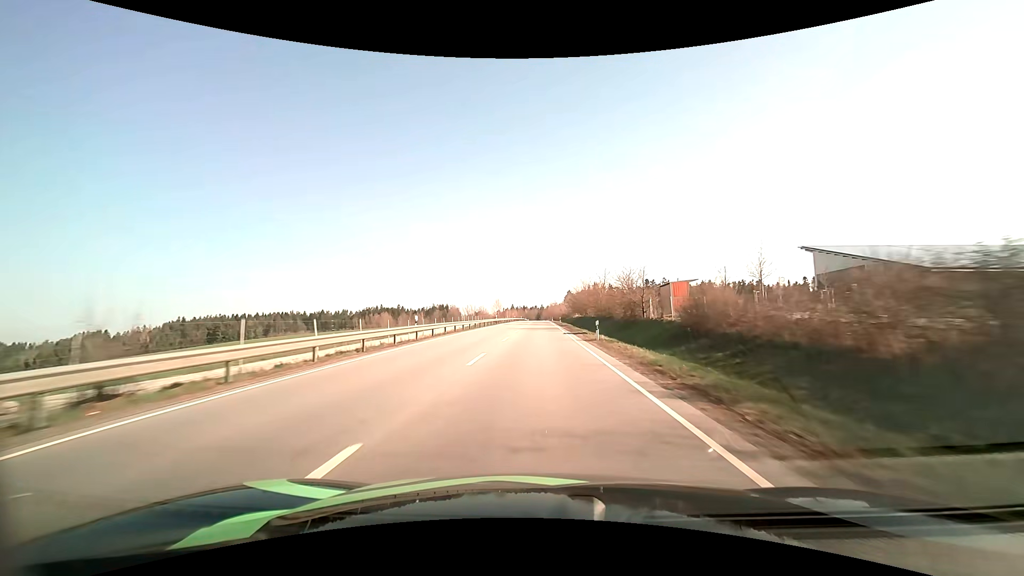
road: primary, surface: asphalt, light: Day
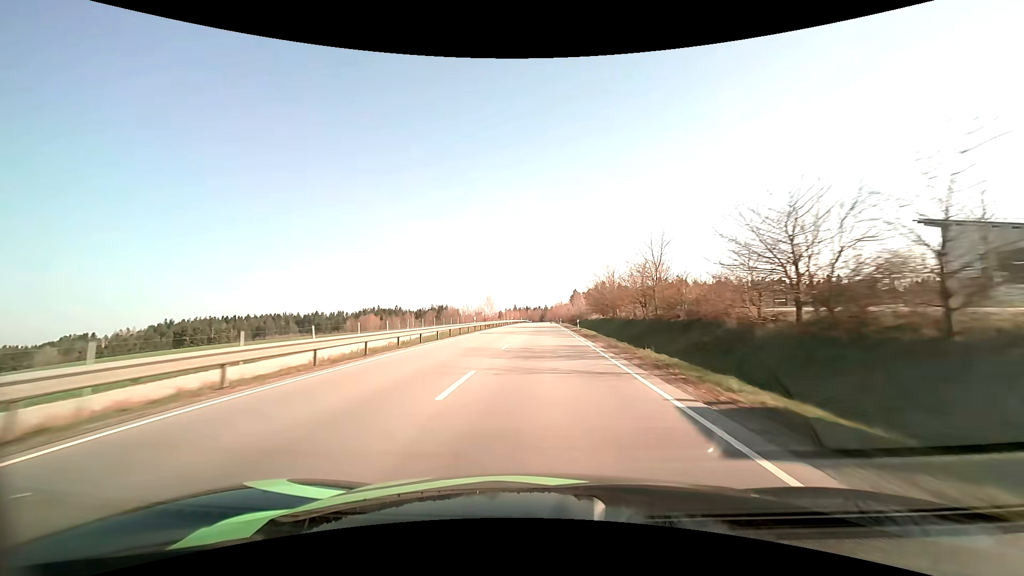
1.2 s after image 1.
(-0.2, +28.9) m; 0°
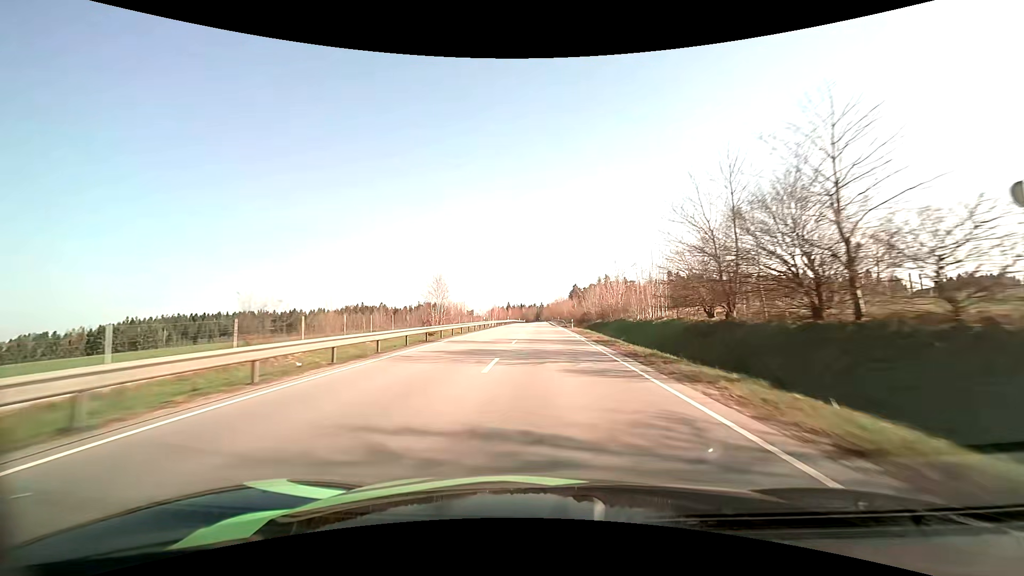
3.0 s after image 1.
(+0.1, +43.7) m; 0°
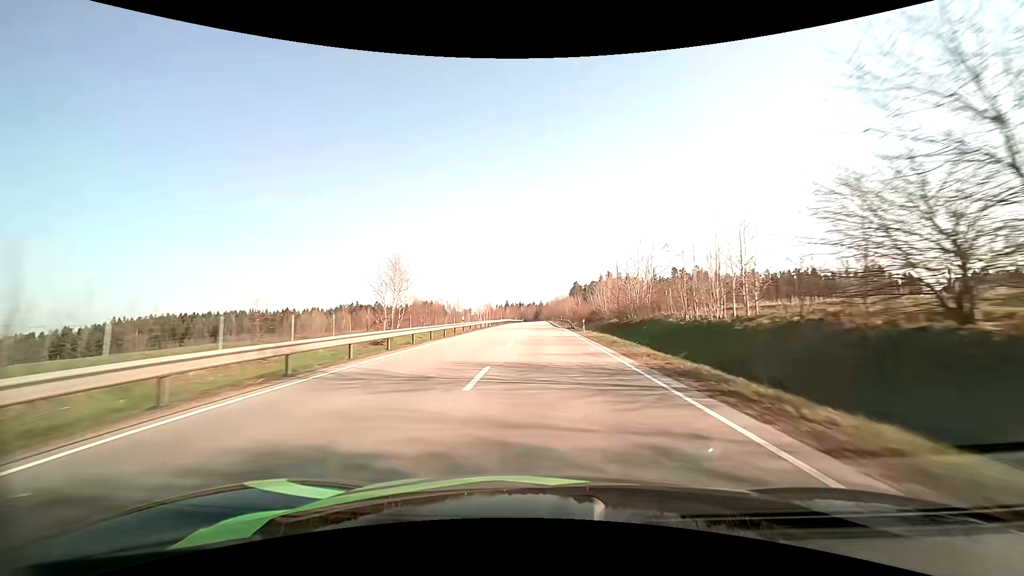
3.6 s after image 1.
(0.0, +14.7) m; 0°
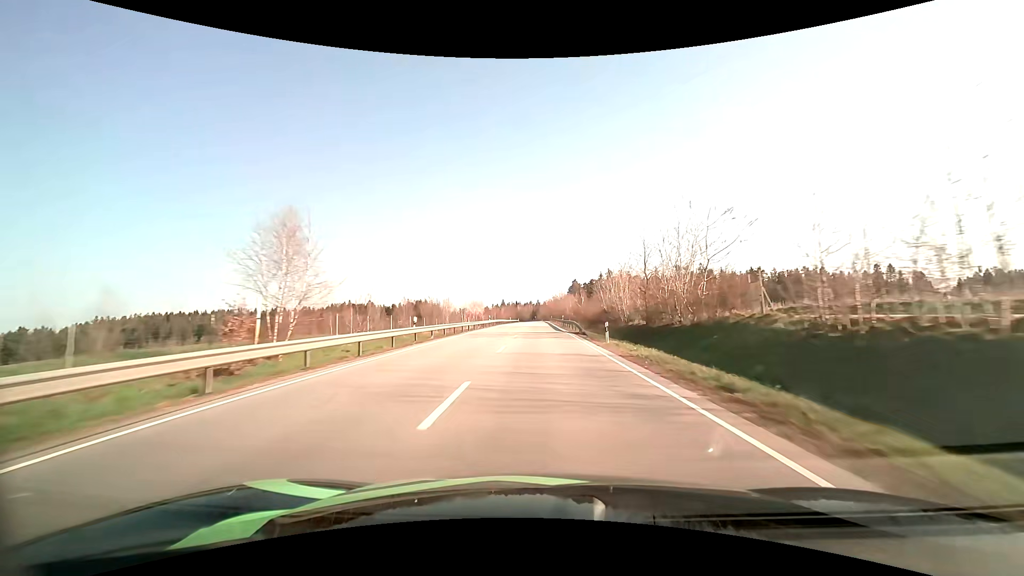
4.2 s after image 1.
(0.0, +14.8) m; 0°
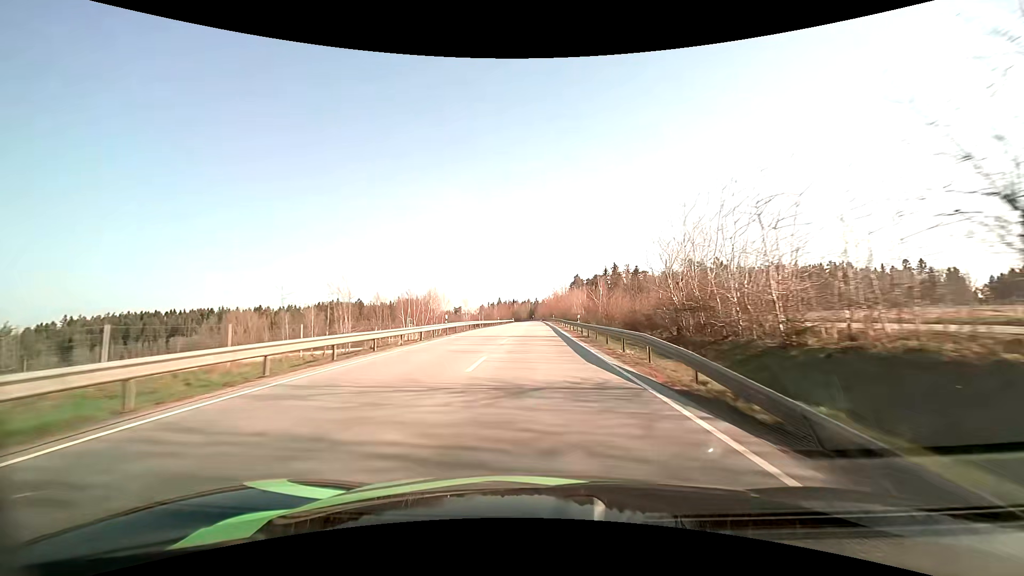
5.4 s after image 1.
(+0.1, +29.7) m; 0°
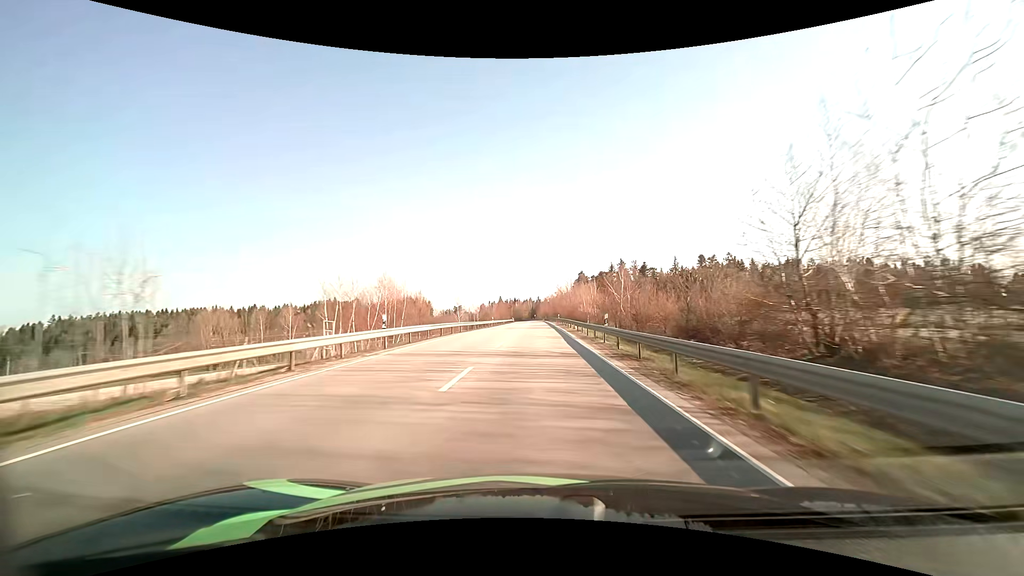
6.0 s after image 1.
(0.0, +14.9) m; 0°
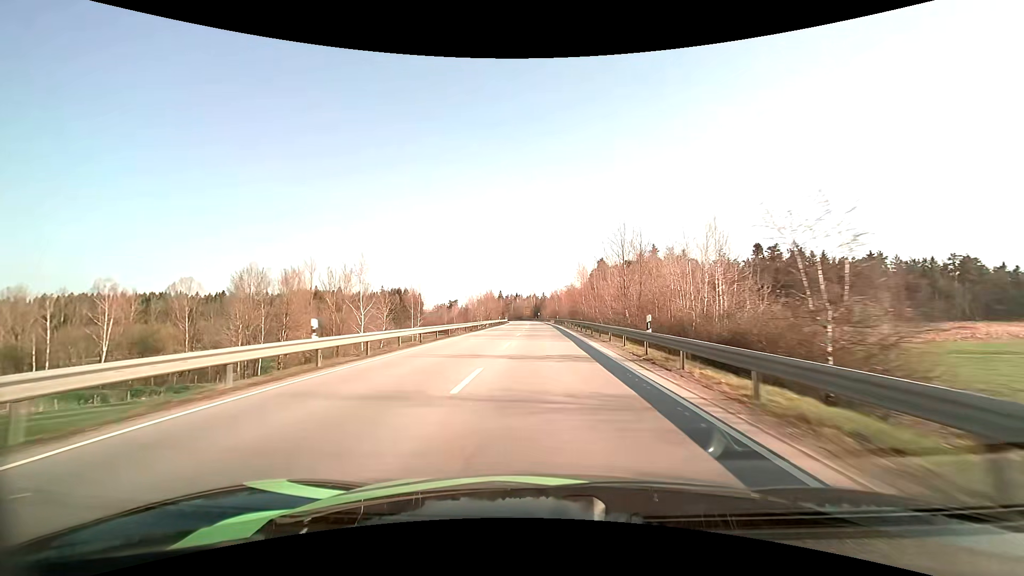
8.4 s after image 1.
(-0.5, +59.6) m; -1°
(0, +10) (0, +20) (0, +30) (0, +40) (0, +50) (0, +60) (0, +70) (0, +80) (0, +90) (0, +100) m
